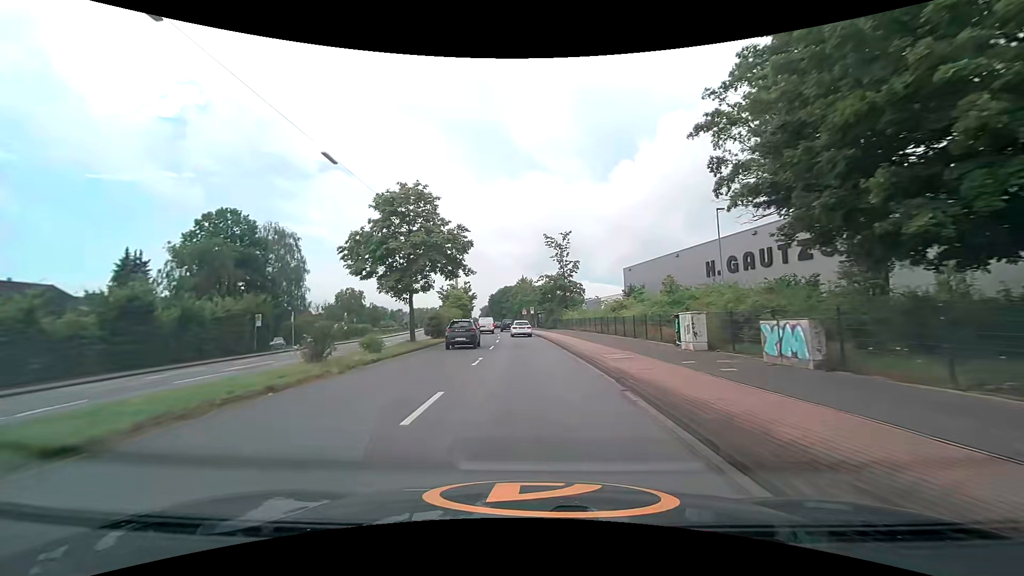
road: secondary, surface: asphalt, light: Day
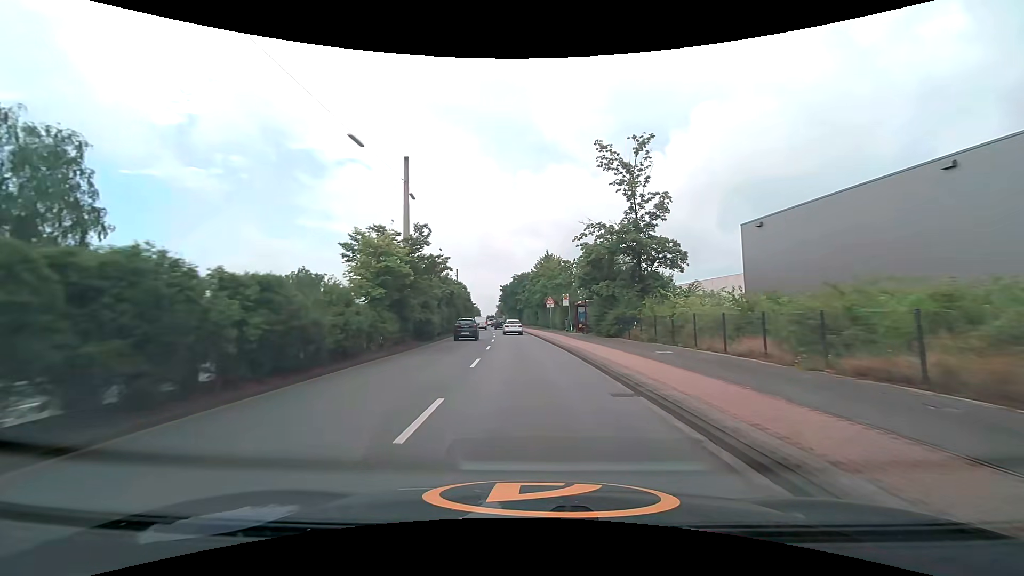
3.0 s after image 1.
(-0.7, +37.0) m; -2°
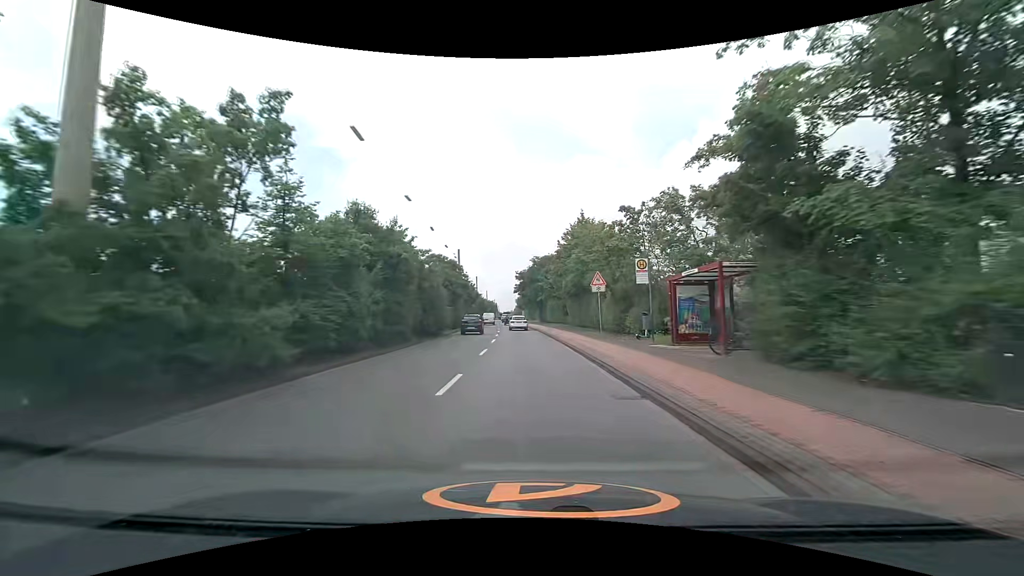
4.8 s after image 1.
(-0.3, +23.6) m; -2°
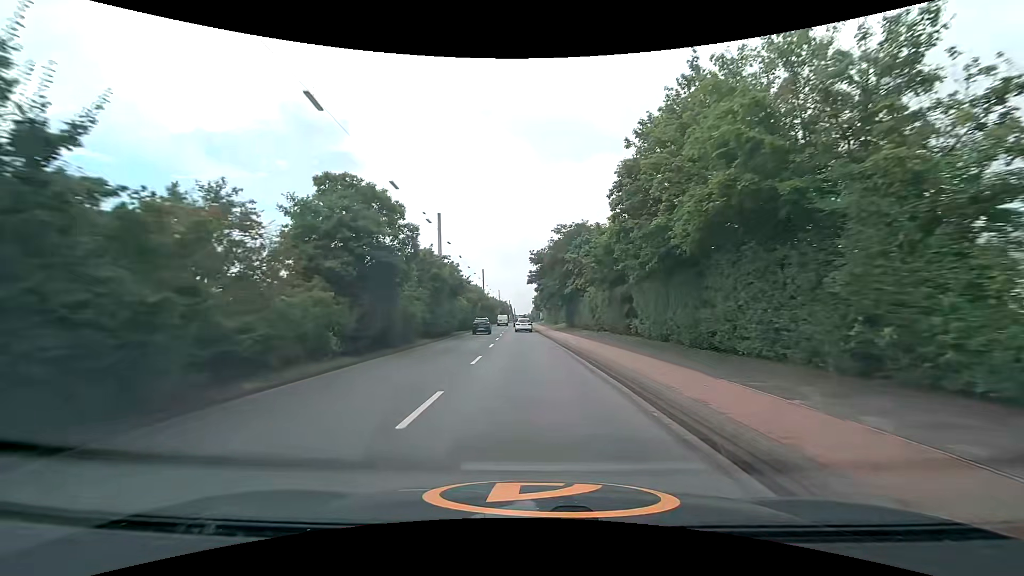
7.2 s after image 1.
(-0.6, +28.5) m; -2°
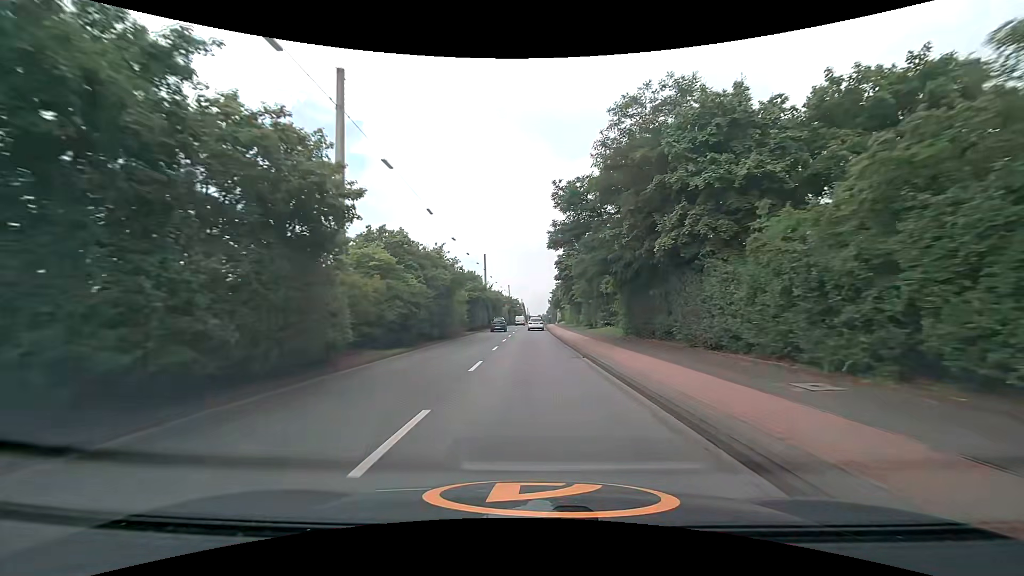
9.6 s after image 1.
(-0.6, +28.4) m; -2°
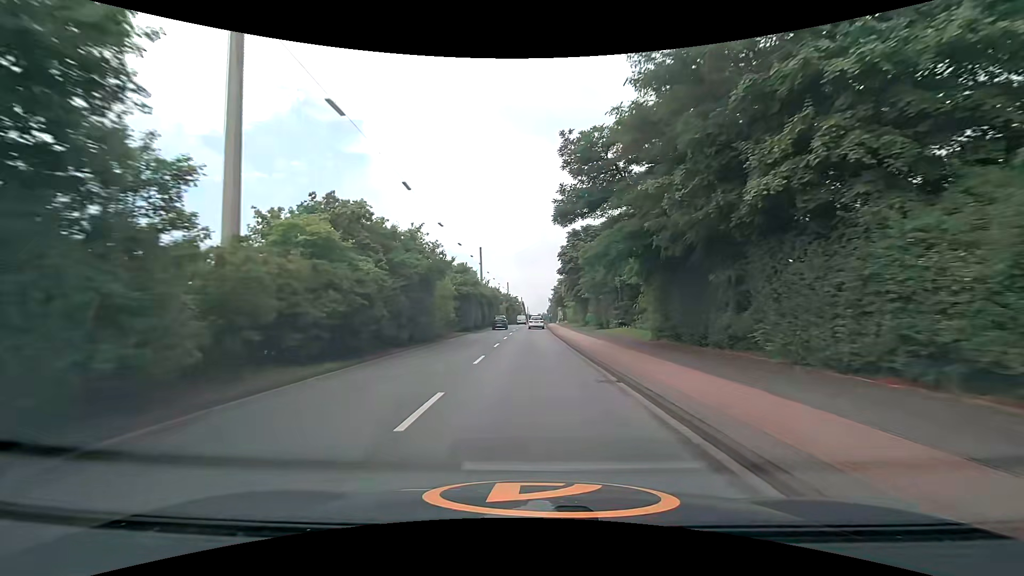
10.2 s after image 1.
(0.0, +7.2) m; 0°
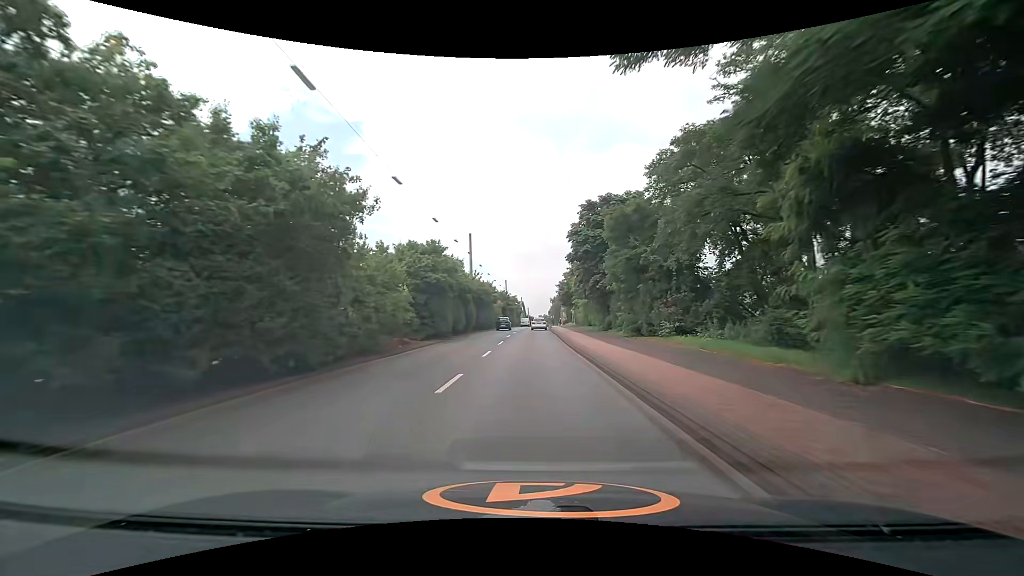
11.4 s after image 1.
(0.0, +14.4) m; -1°
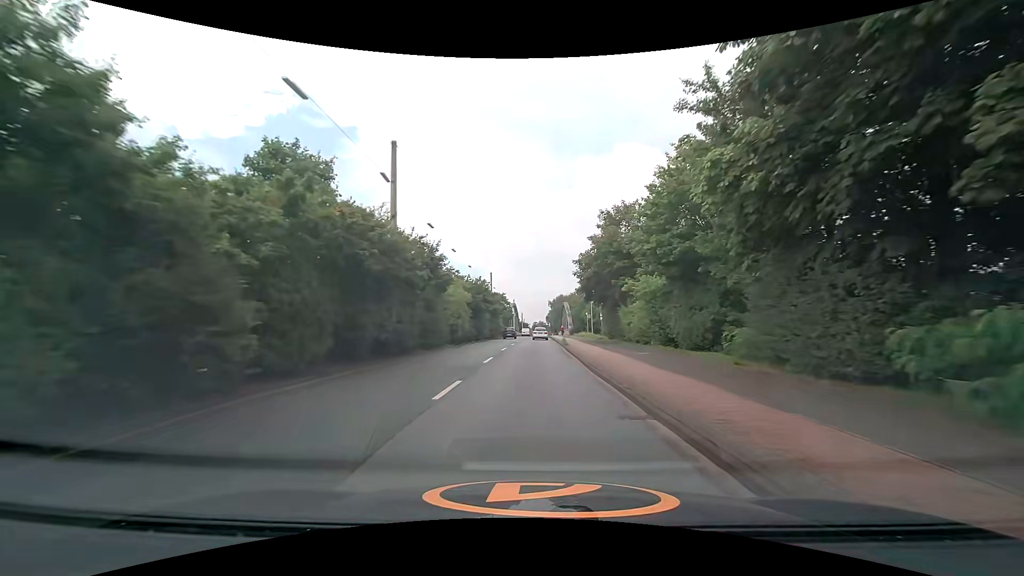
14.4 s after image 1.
(+0.4, +35.8) m; +1°
(0, +10) (0, +20) (0, +30) (+1, +40) (+1, +50) (+1, +60) (+2, +70) (+2, +80) (+2, +90) (+2, +100) m
